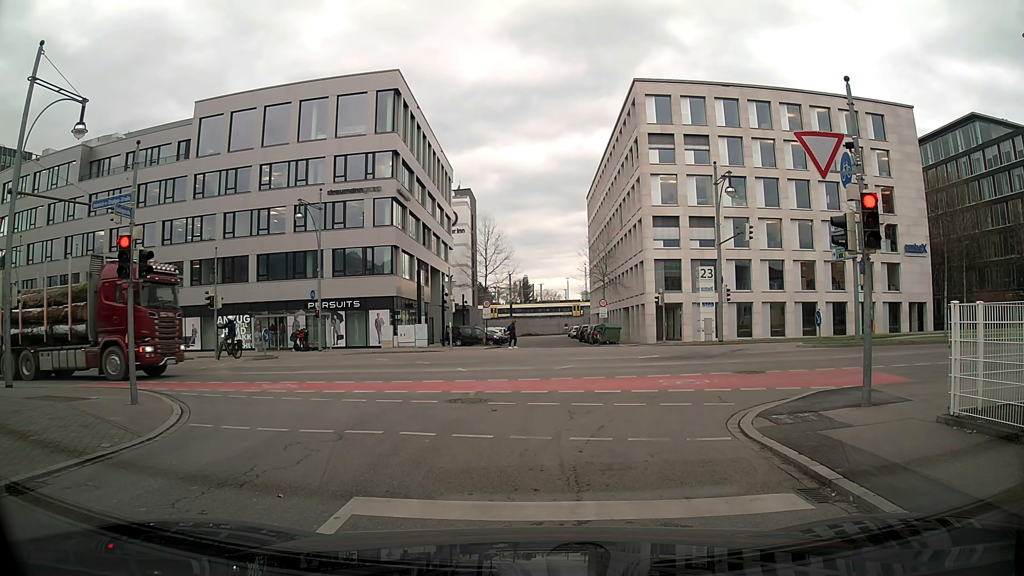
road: residential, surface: asphalt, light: Day
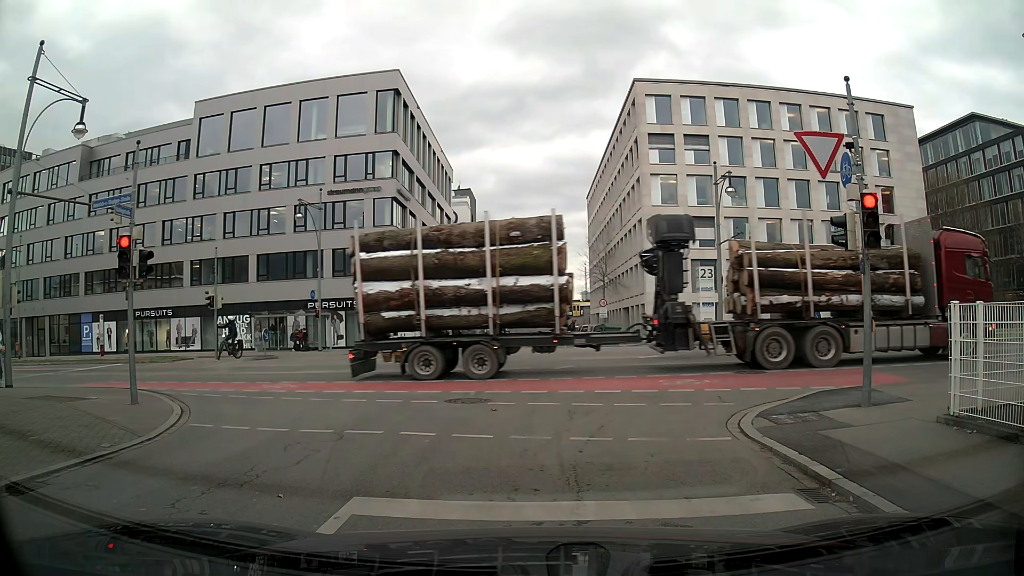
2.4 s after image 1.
(0.0, 0.0) m; 0°
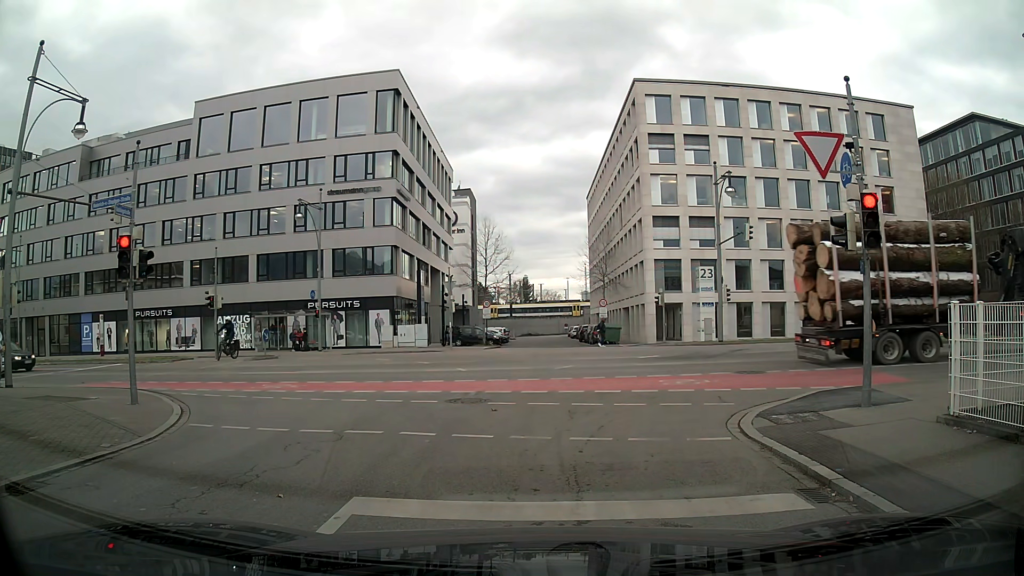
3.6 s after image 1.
(0.0, 0.0) m; 0°
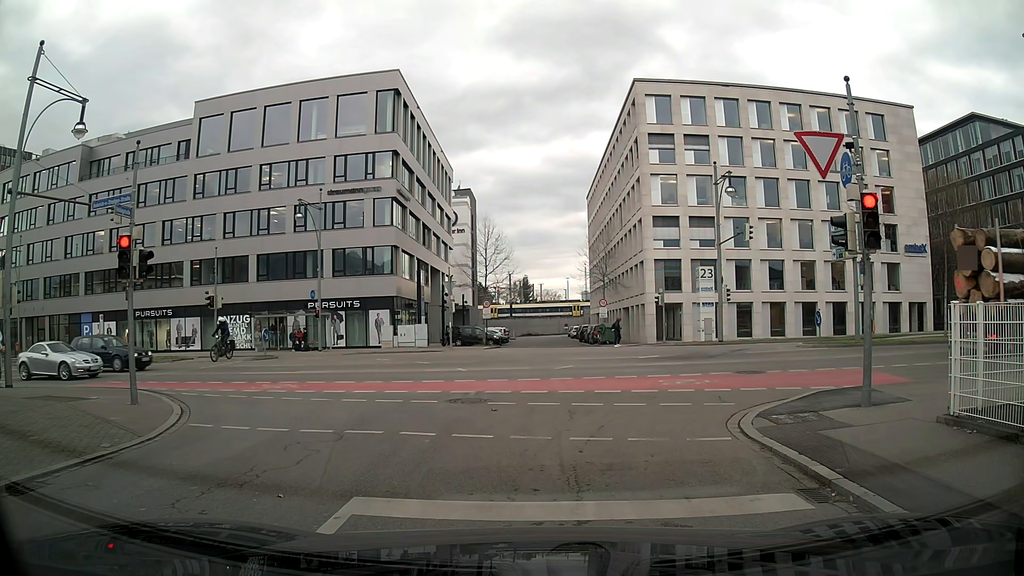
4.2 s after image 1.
(0.0, 0.0) m; 0°
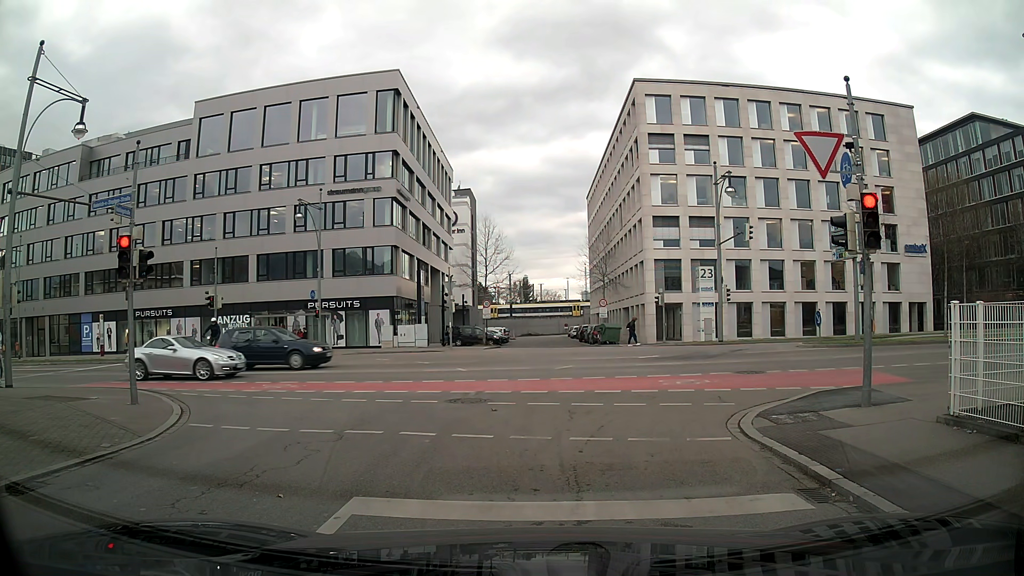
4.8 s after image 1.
(0.0, 0.0) m; 0°
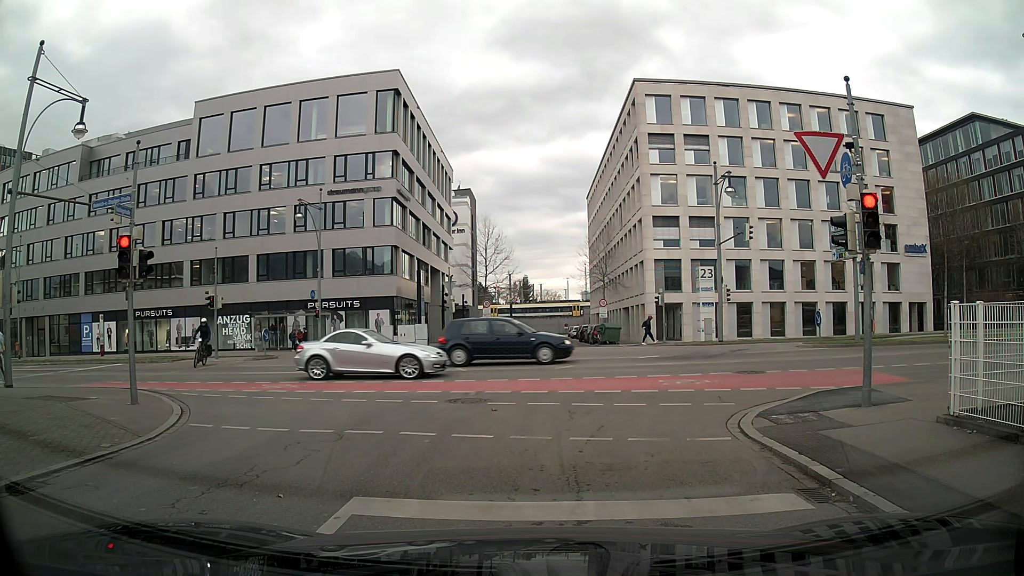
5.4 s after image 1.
(0.0, 0.0) m; 0°
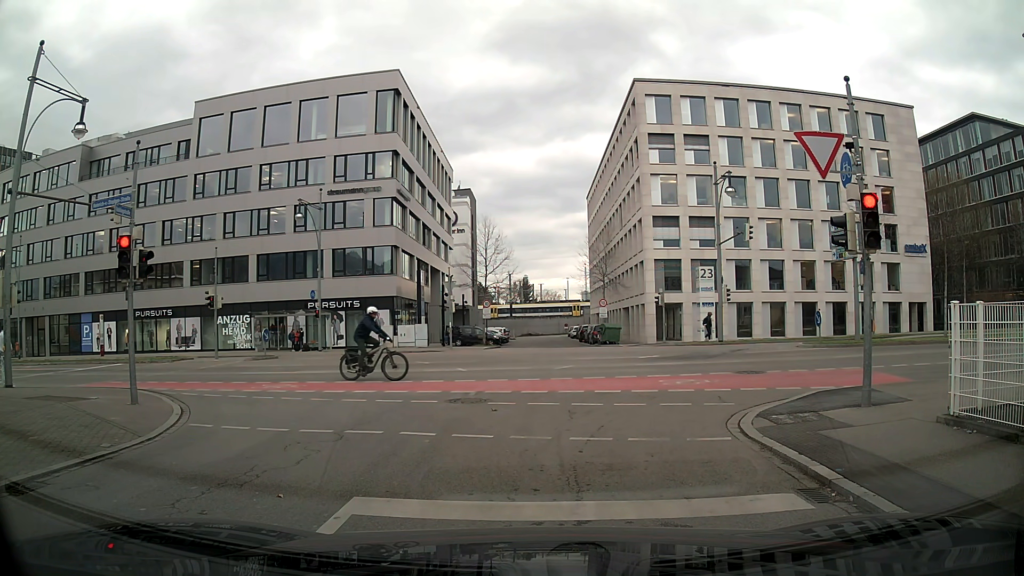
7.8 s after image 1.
(0.0, 0.0) m; 0°
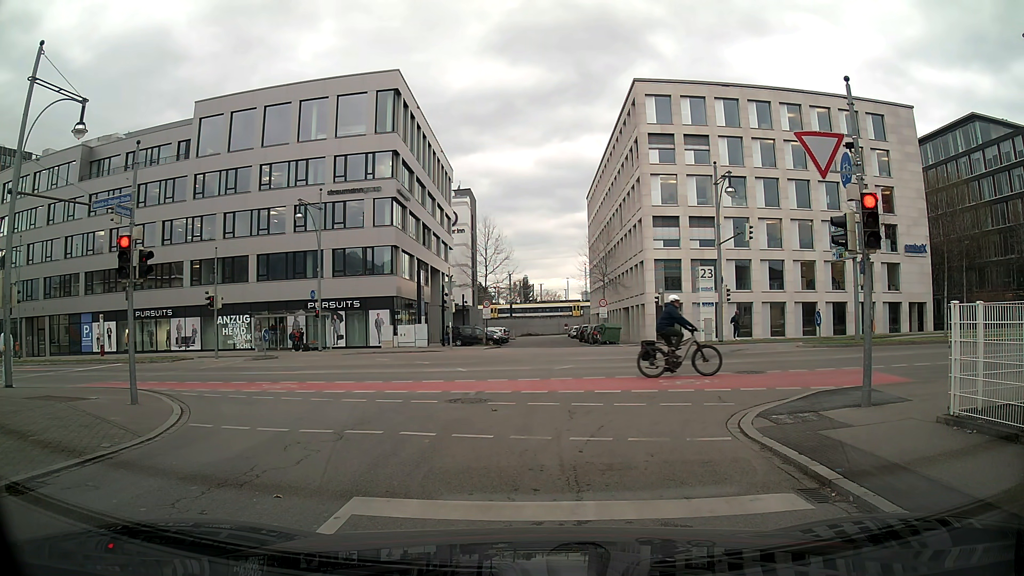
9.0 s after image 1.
(0.0, 0.0) m; 0°
